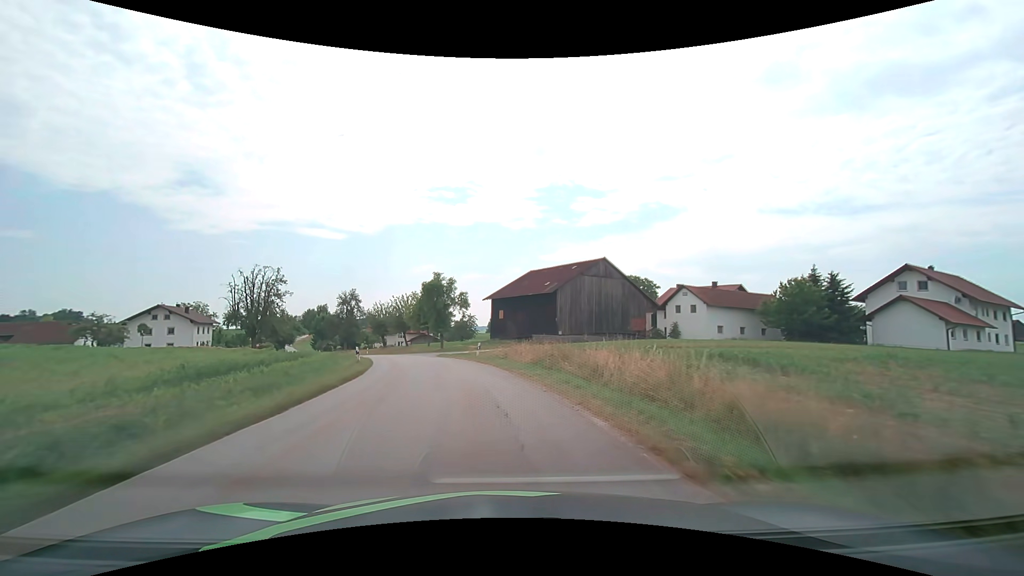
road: tertiary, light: Day
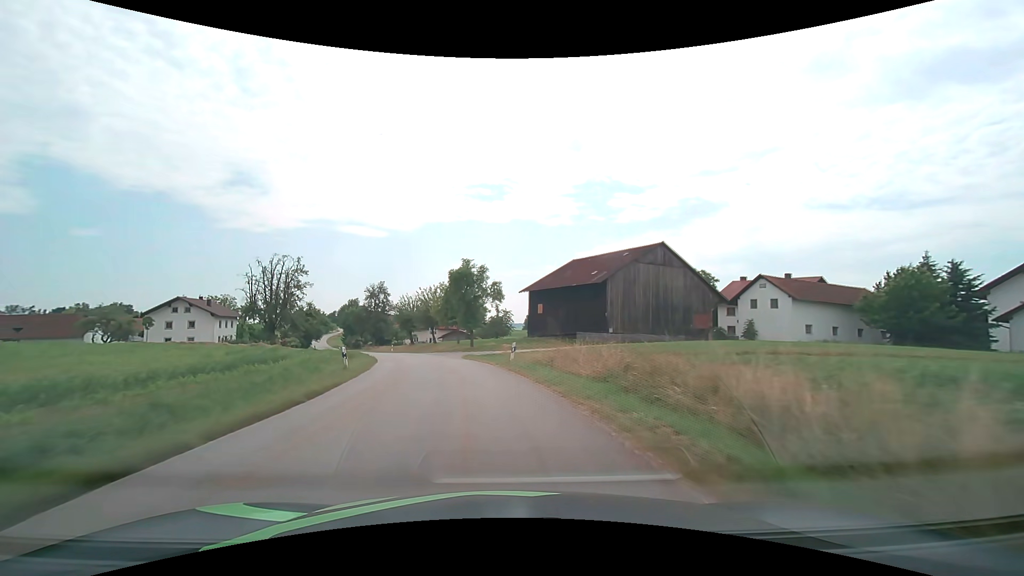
(-0.3, +8.8) m; -4°
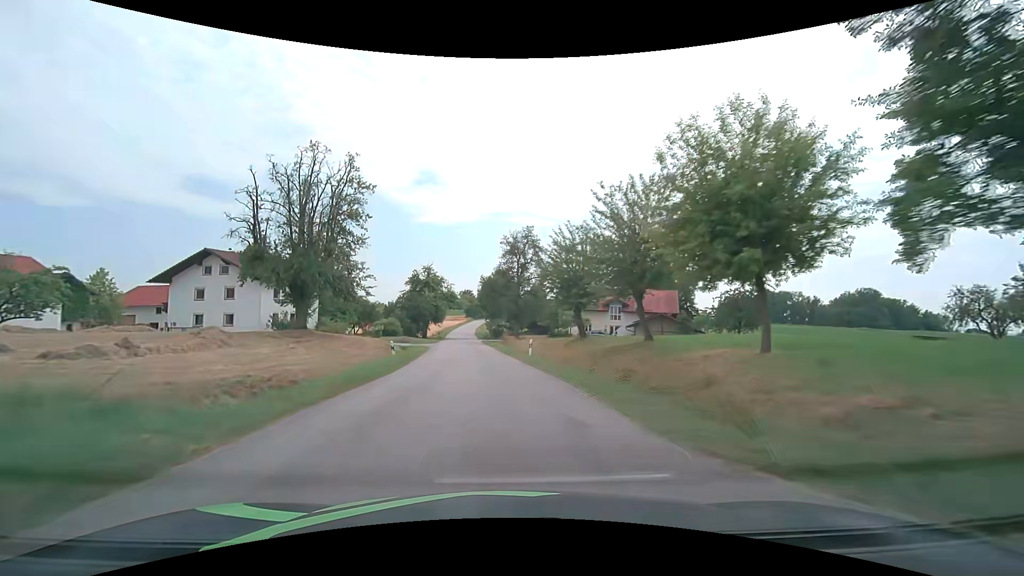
(-8.1, +45.2) m; -19°
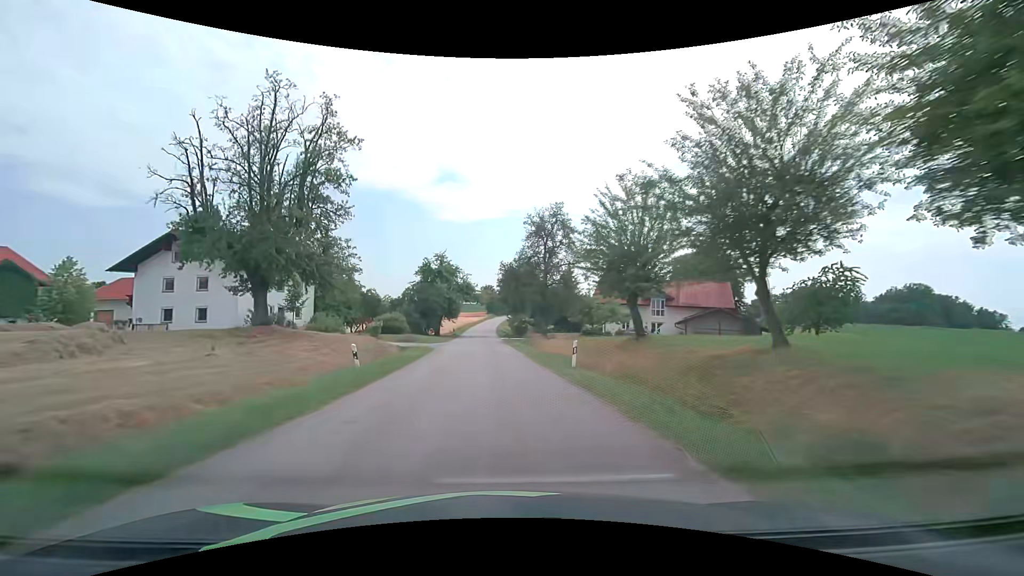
(-0.2, +9.7) m; -3°
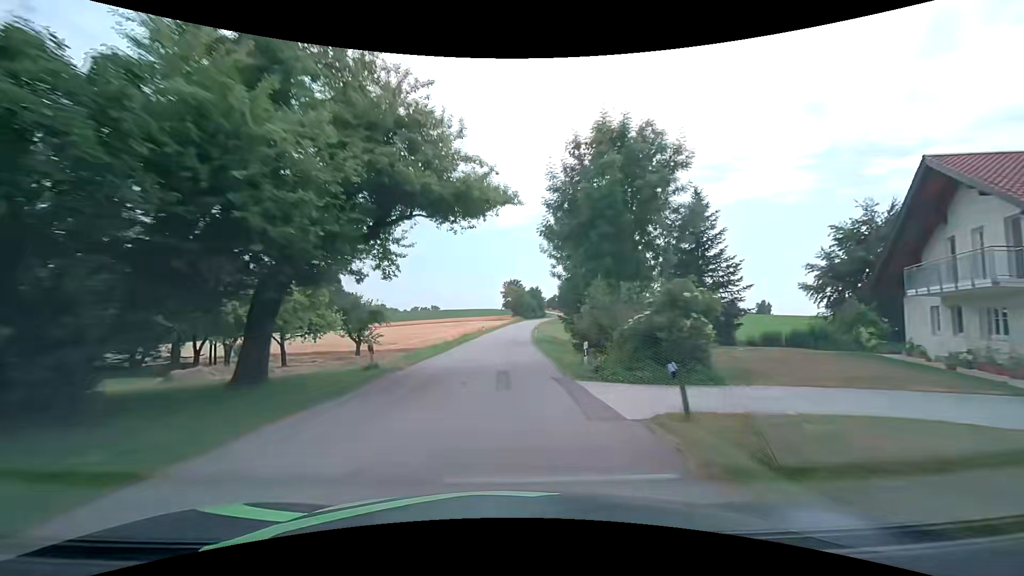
(-2.0, +51.4) m; -3°
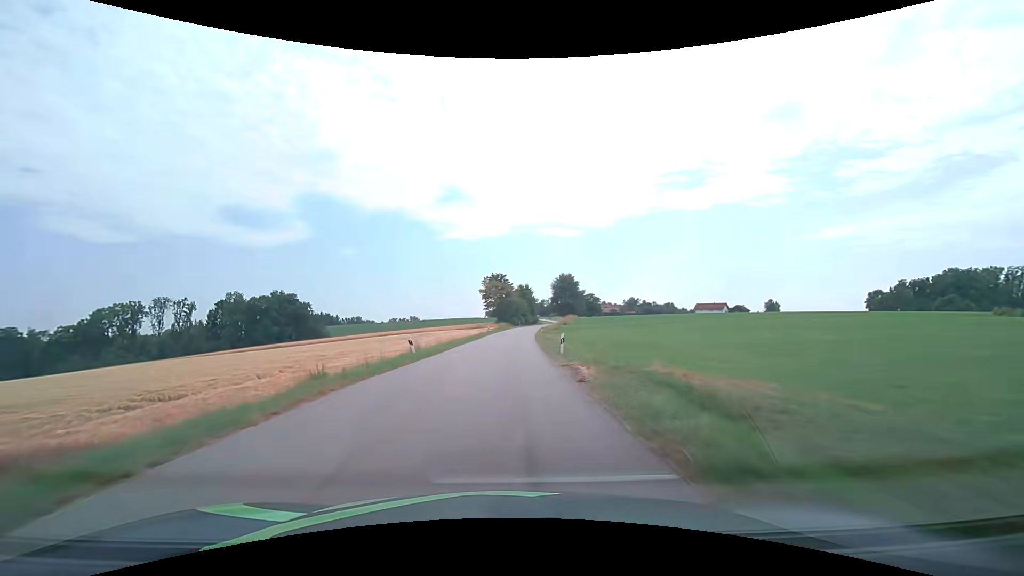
(+0.8, +42.3) m; +2°
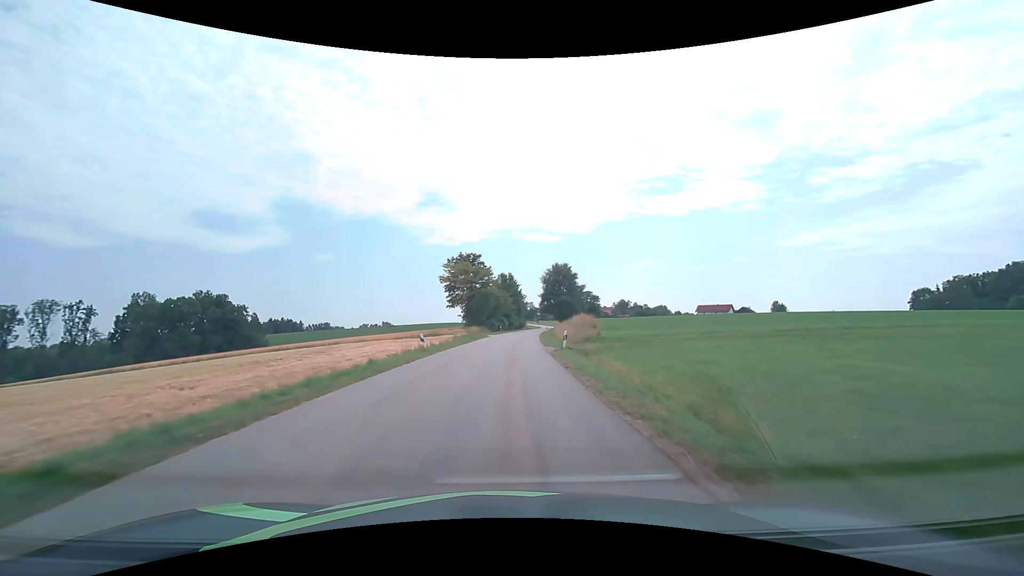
(+1.0, +42.1) m; +3°
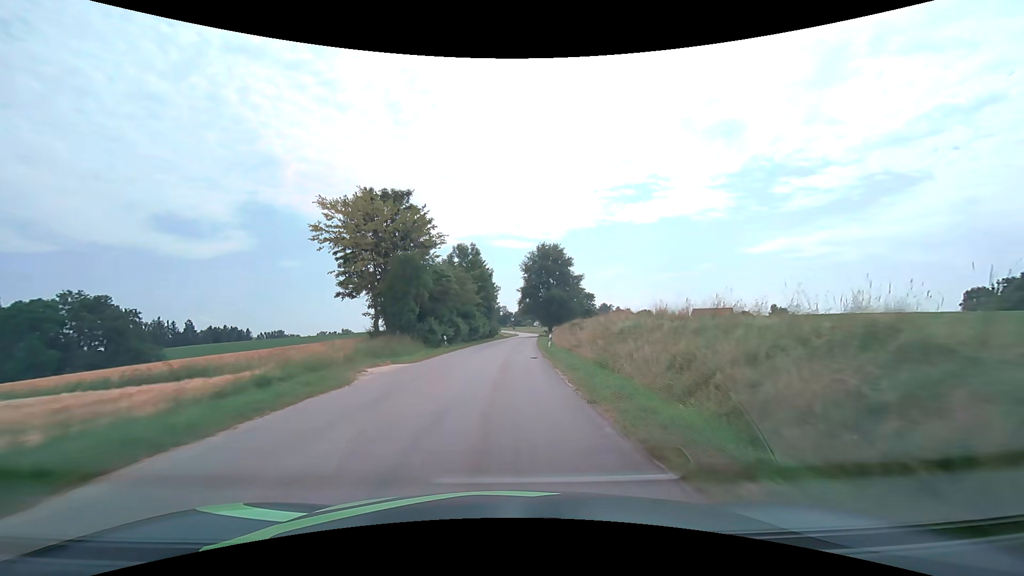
(+1.1, +42.2) m; +3°
(0, +10) (0, +20) (0, +30) (+1, +40) (+1, +50) (+2, +60) (+3, +70) (+3, +80) (+4, +90) (+5, +100) m
